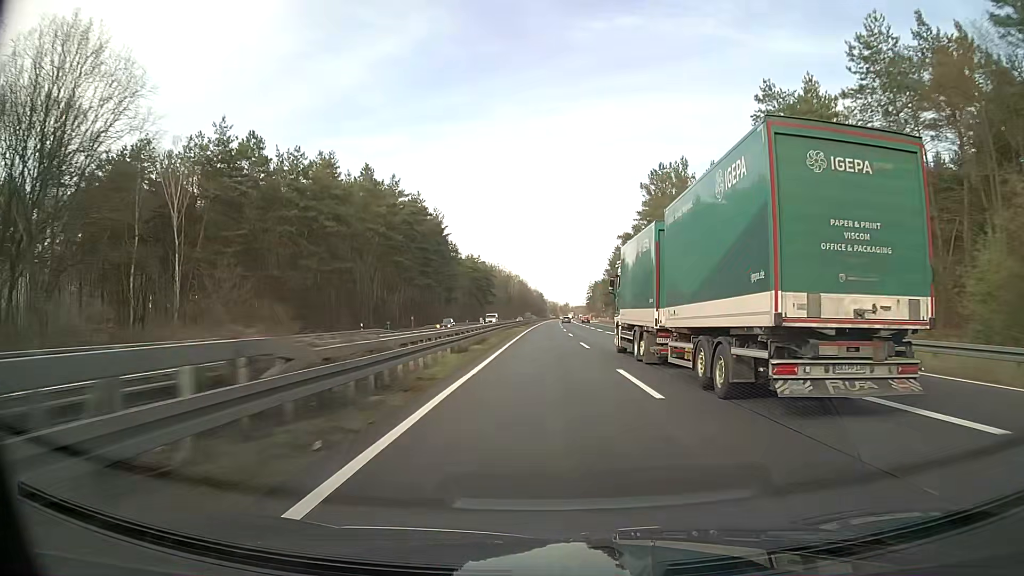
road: trunk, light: Day
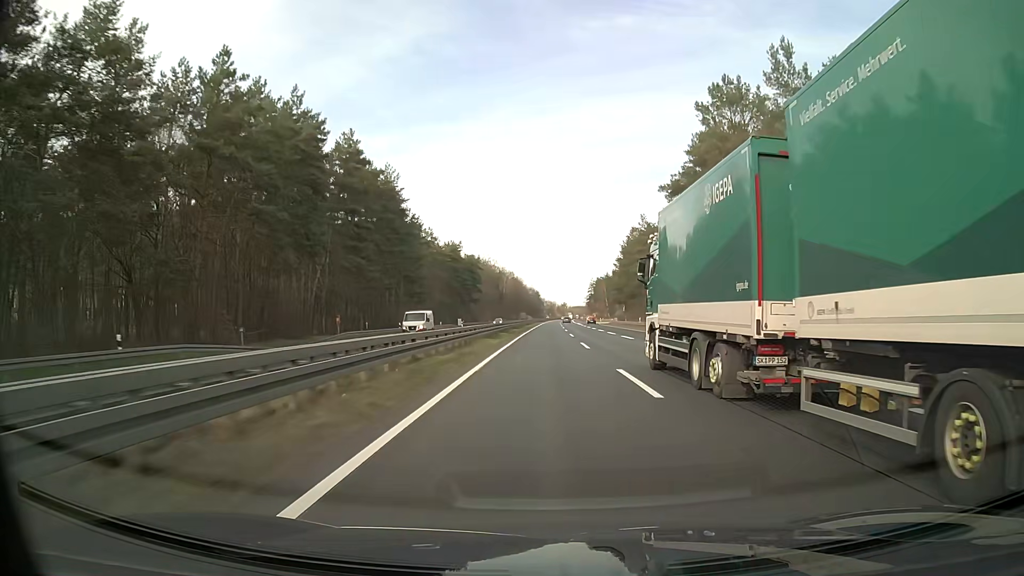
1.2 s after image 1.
(-0.1, +36.2) m; 0°
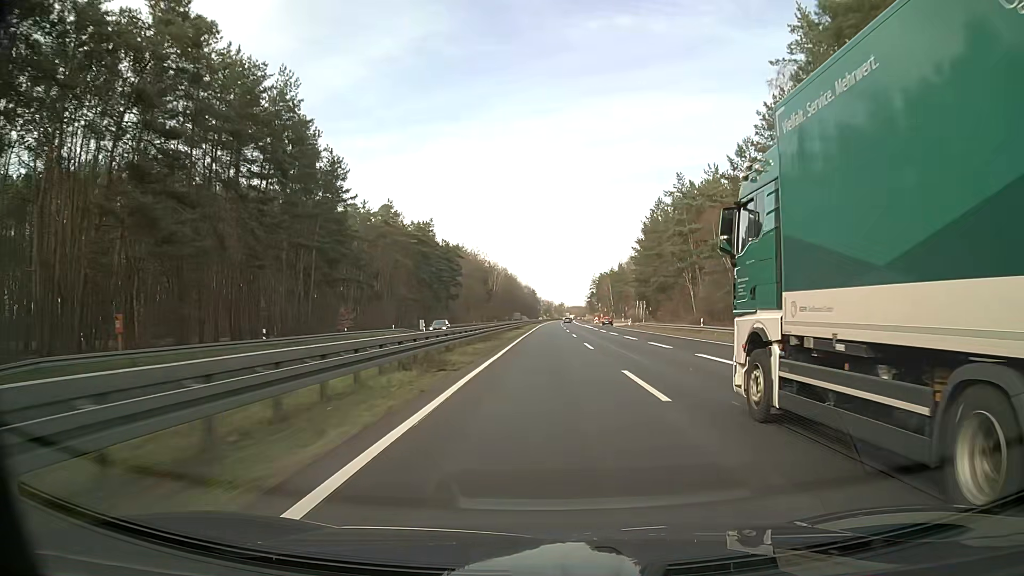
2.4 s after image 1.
(+0.1, +36.5) m; 0°
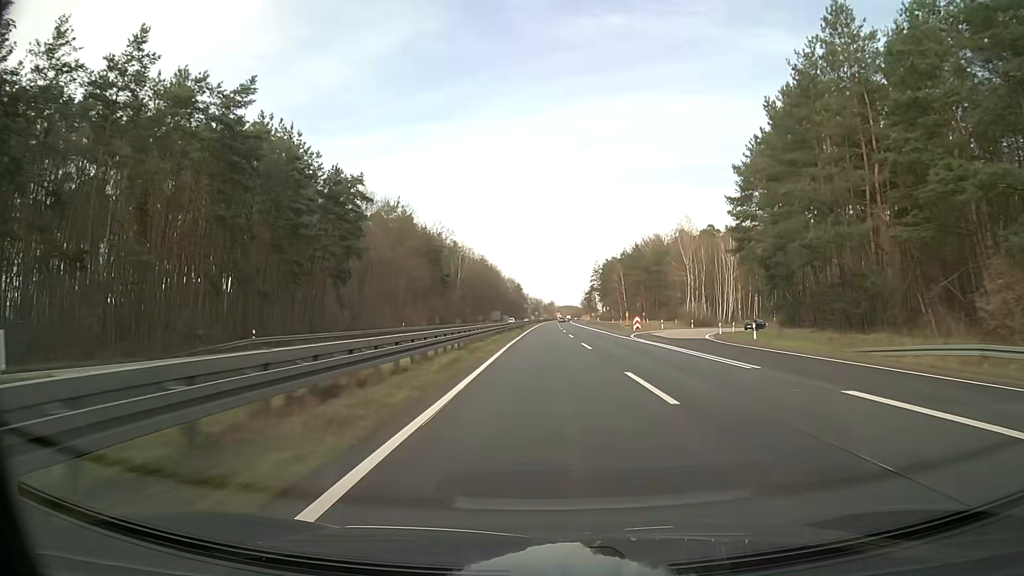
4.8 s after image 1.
(+0.8, +72.8) m; +1°
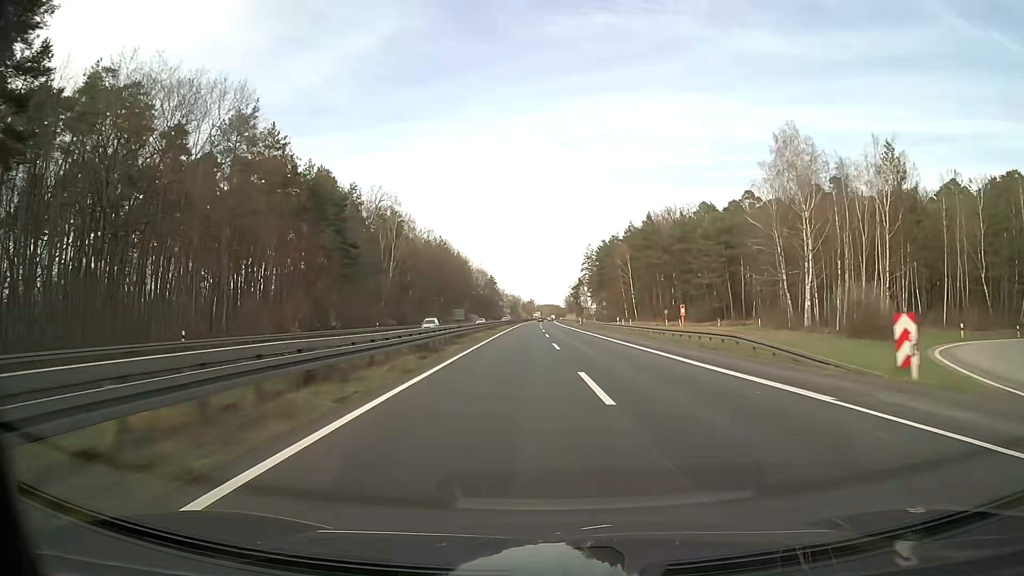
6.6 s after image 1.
(+0.8, +54.3) m; +2°
(0, +10) (0, +20) (0, +30) (0, +40) (+1, +50) (+1, +60) (+1, +70) (+1, +80) (+1, +90) (+1, +100) m
